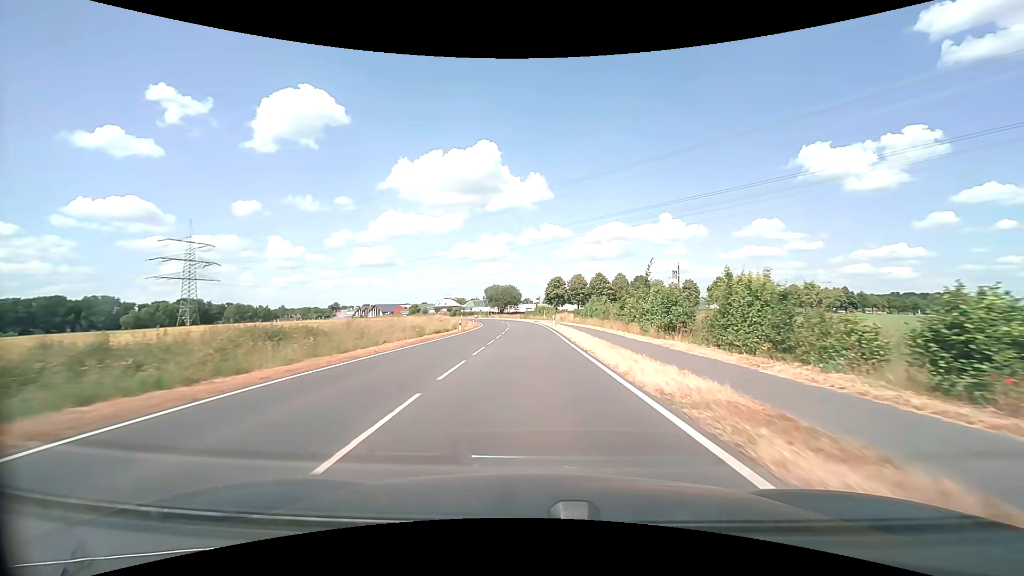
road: secondary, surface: asphalt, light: Day
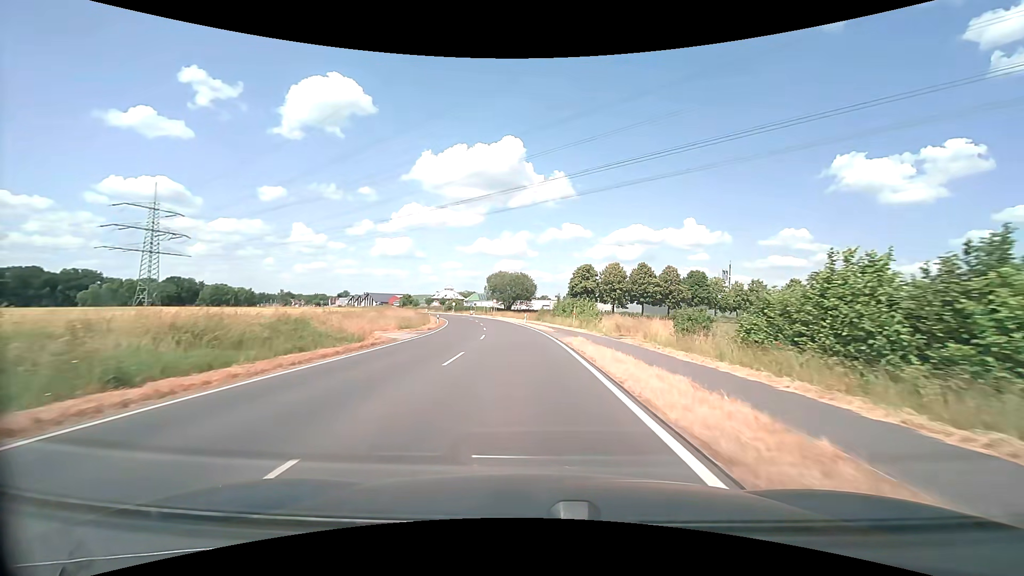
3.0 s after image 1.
(-0.1, +45.9) m; -2°
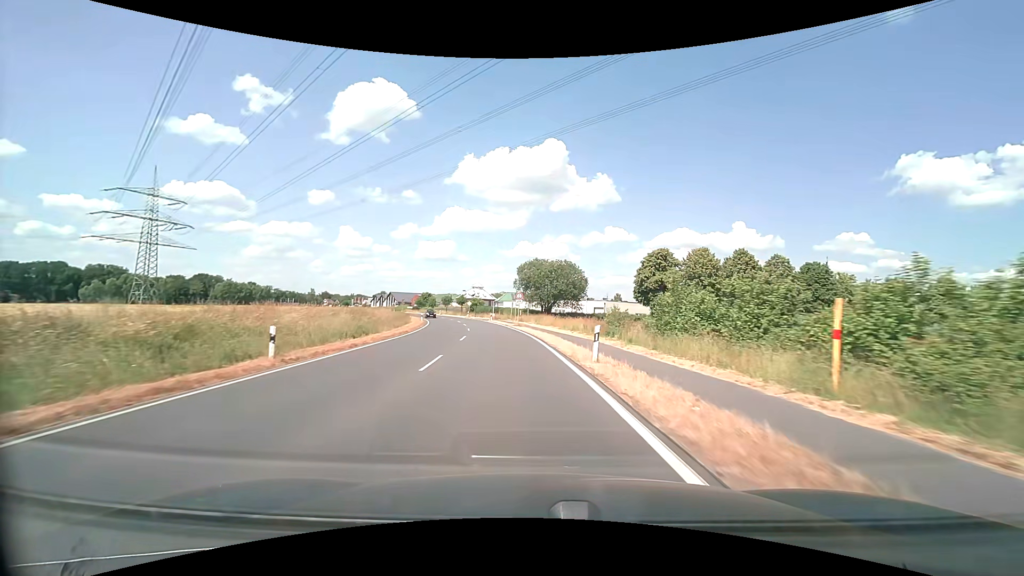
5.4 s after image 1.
(-1.2, +37.6) m; -4°
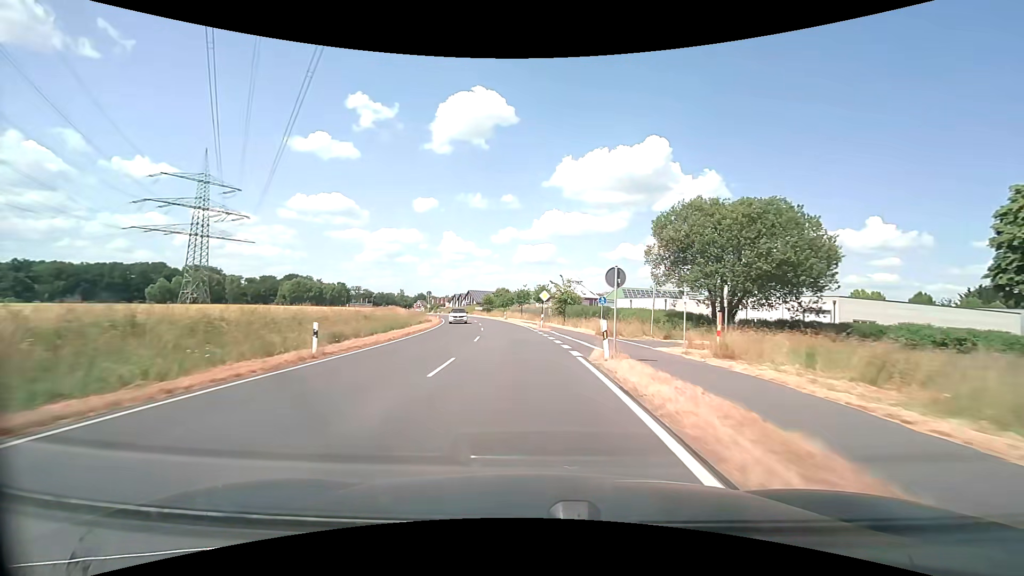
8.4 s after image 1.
(-4.3, +49.7) m; -11°
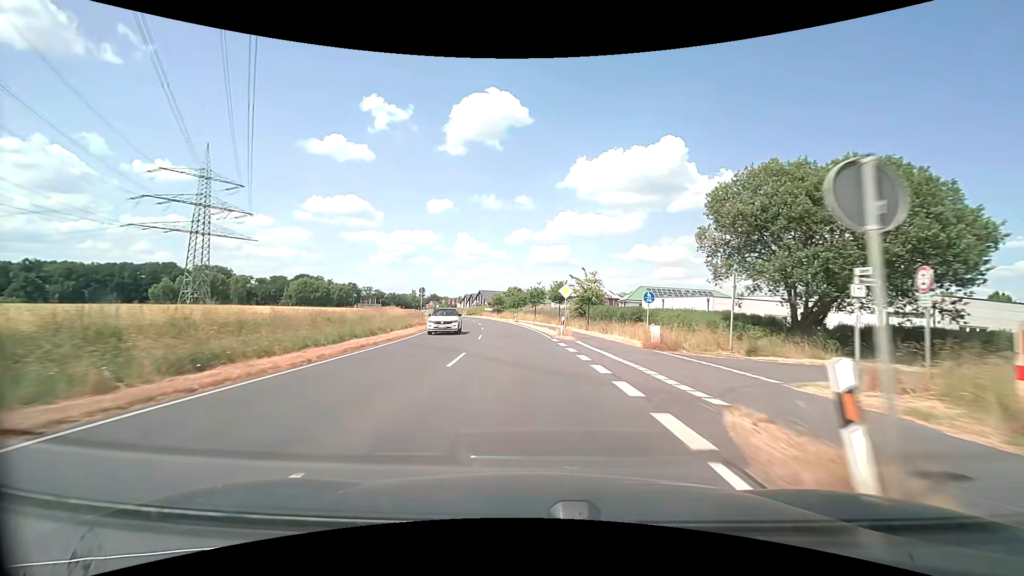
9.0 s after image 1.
(-0.2, +10.1) m; -2°
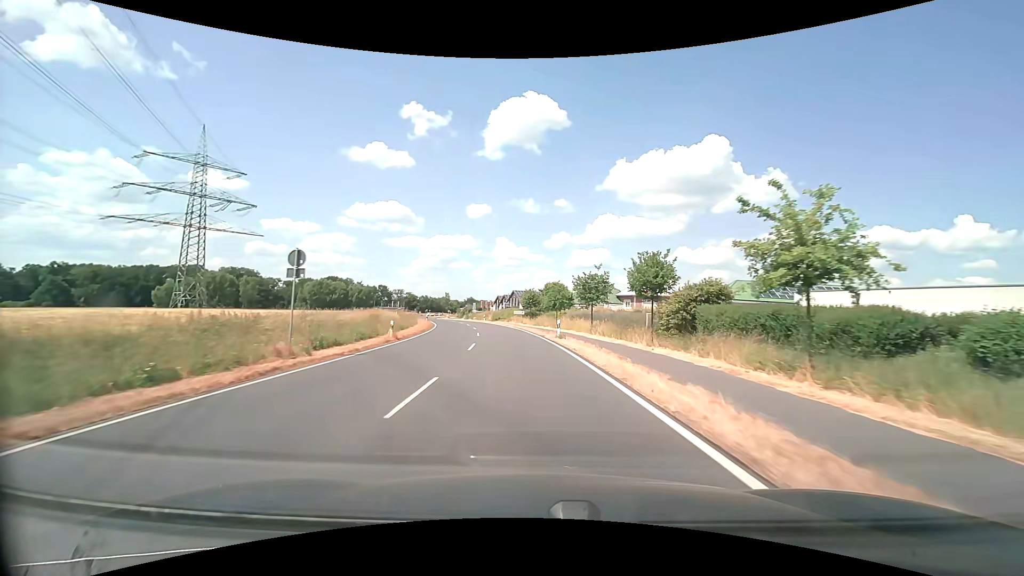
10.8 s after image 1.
(-1.2, +29.8) m; -5°
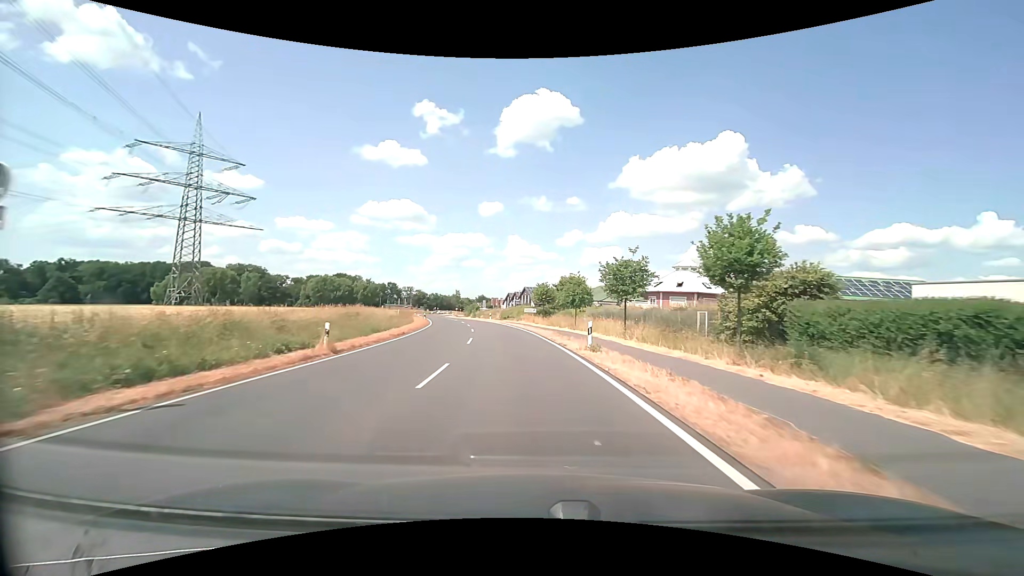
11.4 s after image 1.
(-0.1, +9.7) m; -1°
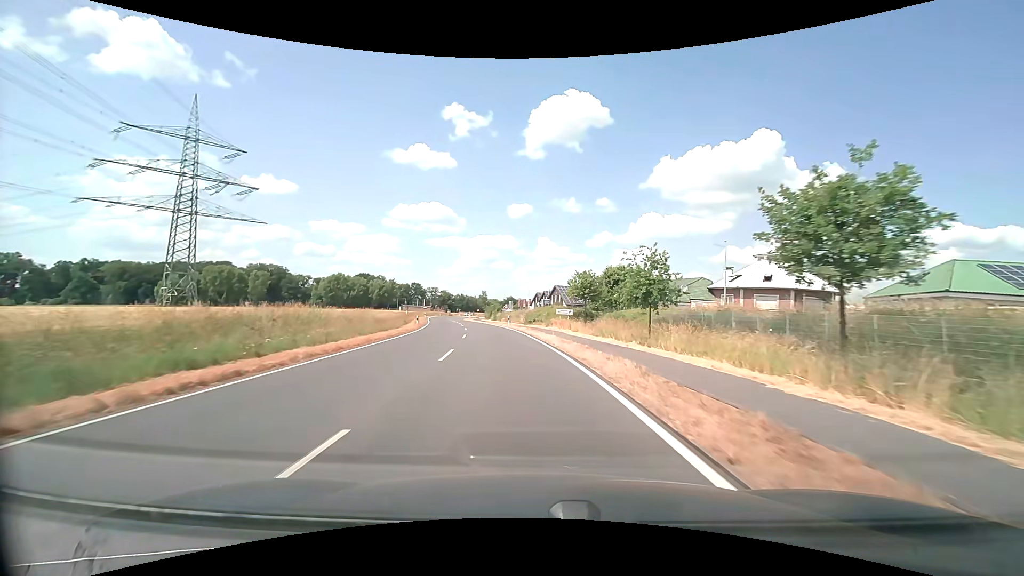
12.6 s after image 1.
(-0.5, +19.2) m; -3°
(0, +10) (-1, +20) (-2, +30) (-3, +40) (-5, +50) (-7, +60) (-9, +69) (-11, +79) (-13, +89) (-15, +99) m
